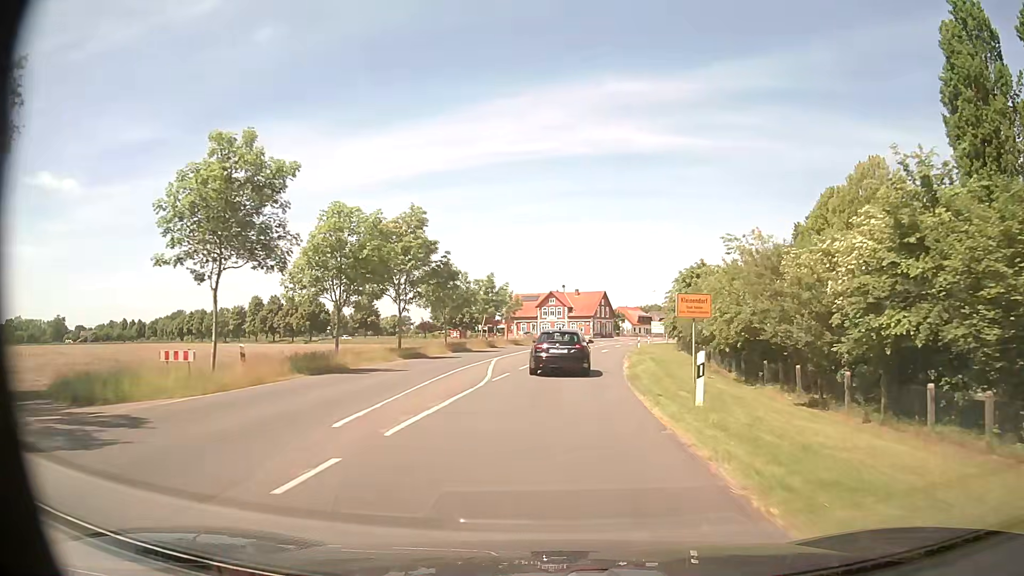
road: secondary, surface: asphalt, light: Day
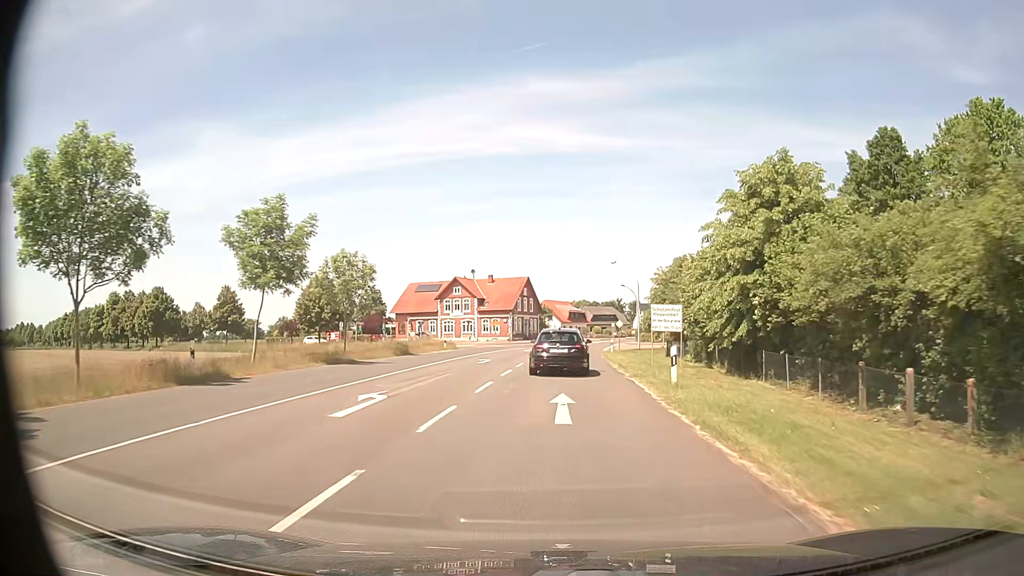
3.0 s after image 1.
(+2.2, +39.3) m; +7°
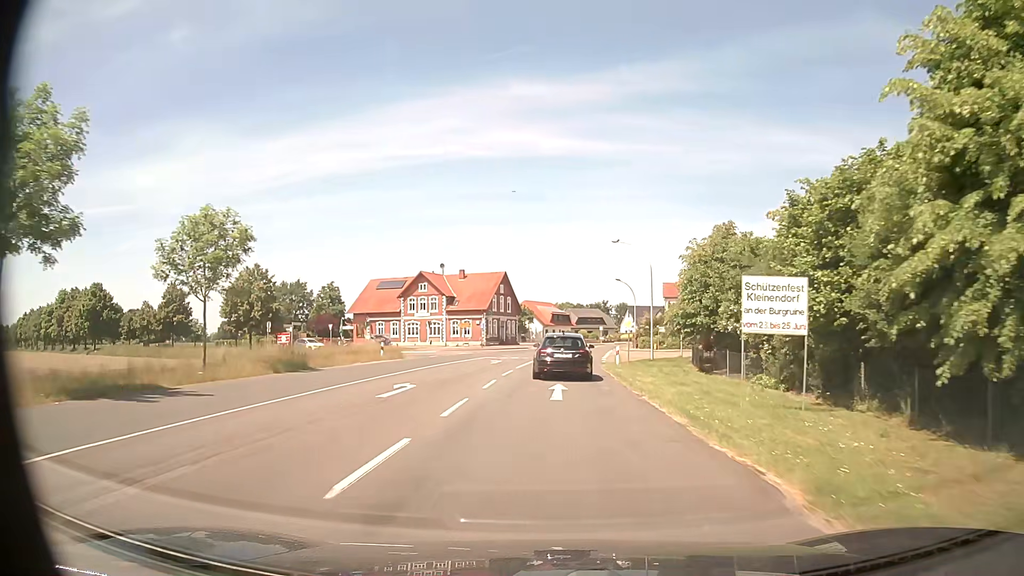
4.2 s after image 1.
(+0.2, +15.7) m; +1°
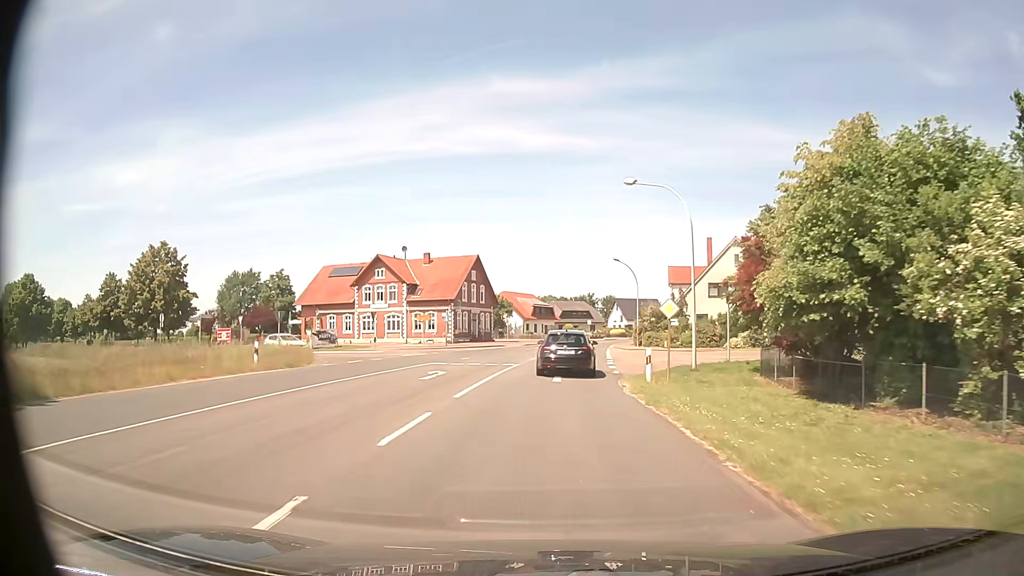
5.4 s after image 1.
(+0.2, +15.6) m; +2°
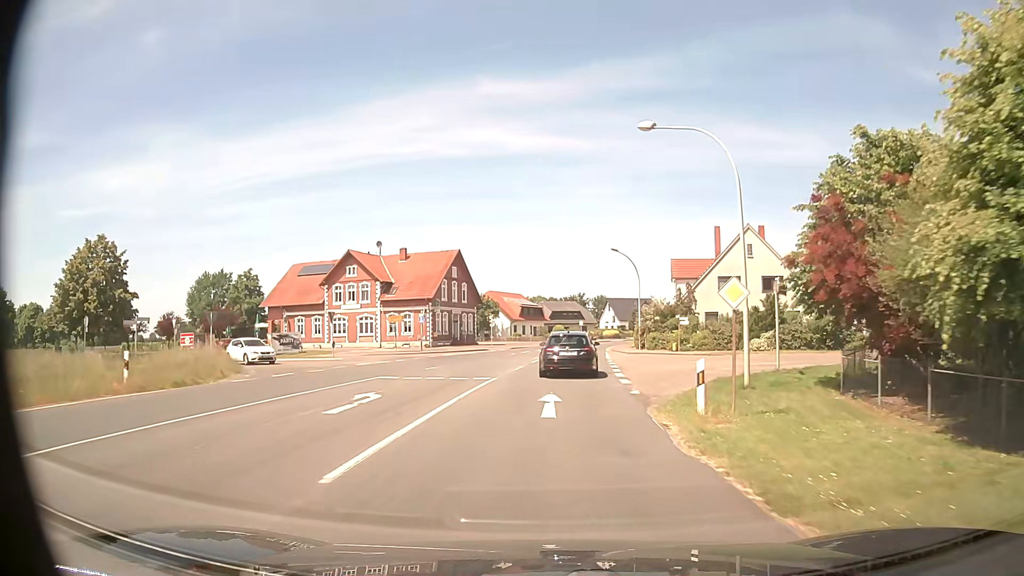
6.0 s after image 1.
(+0.1, +7.8) m; +1°
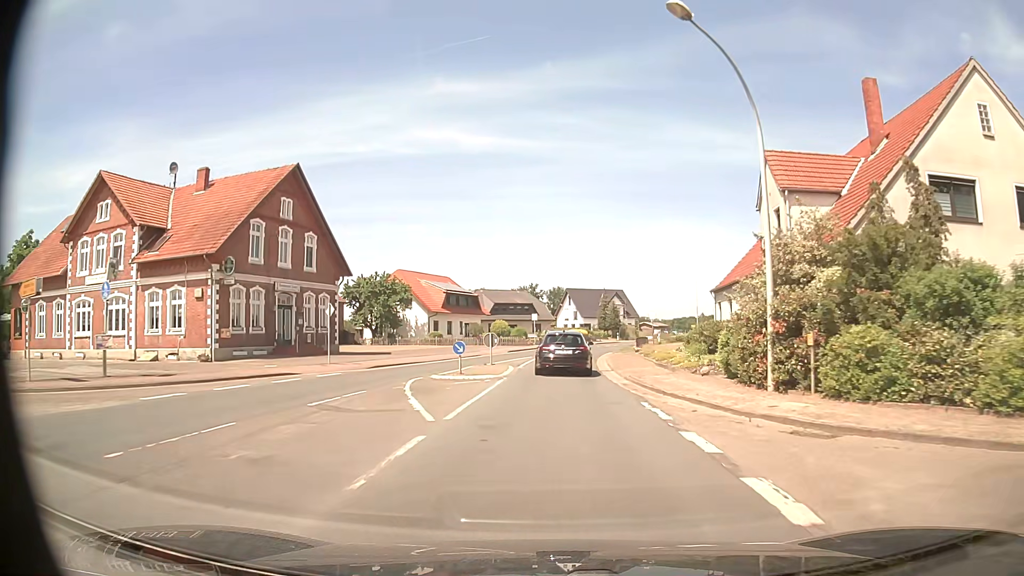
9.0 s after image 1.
(+1.4, +38.8) m; +4°
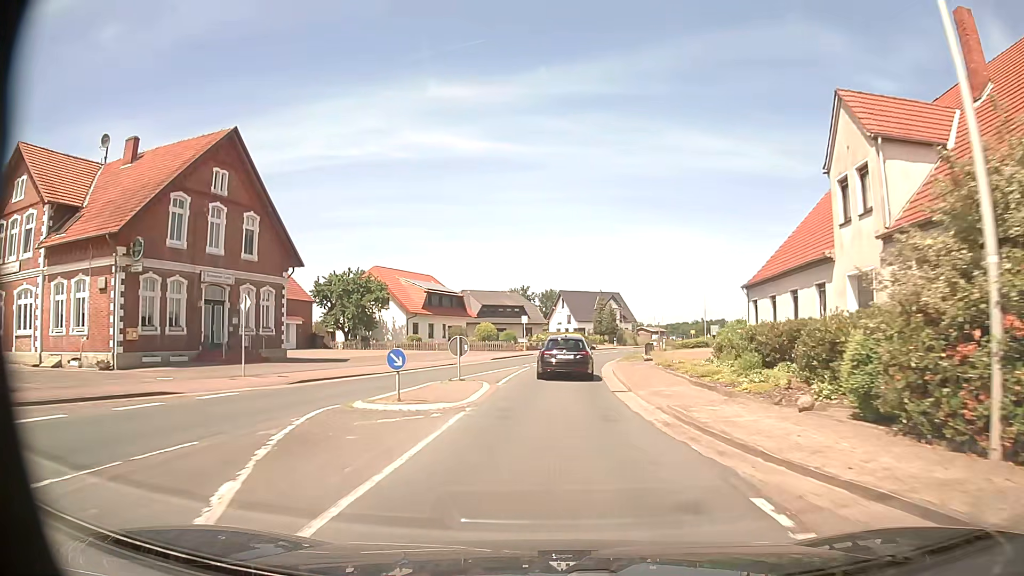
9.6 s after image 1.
(0.0, +7.8) m; 0°
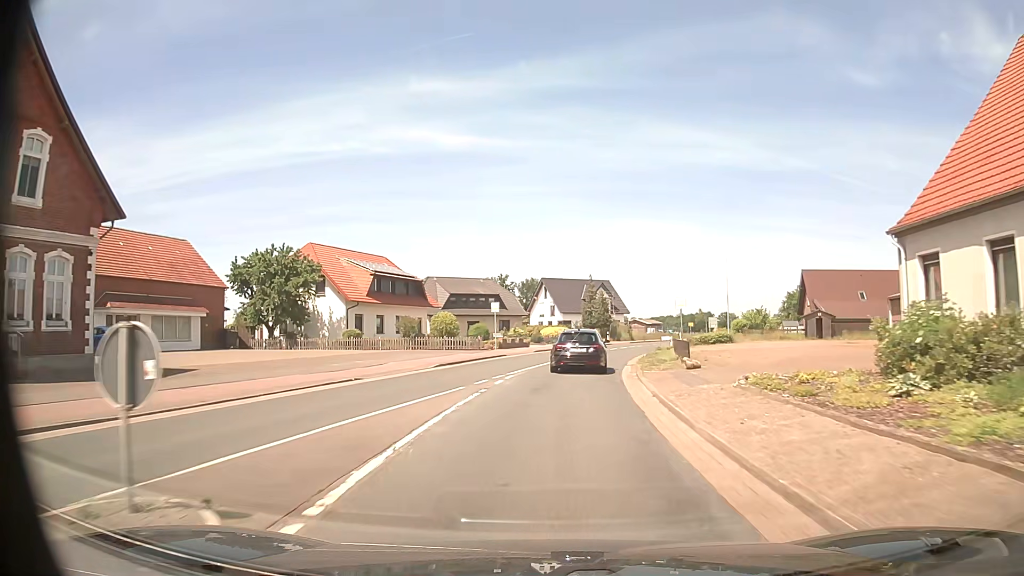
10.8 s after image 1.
(+0.2, +15.6) m; +2°
